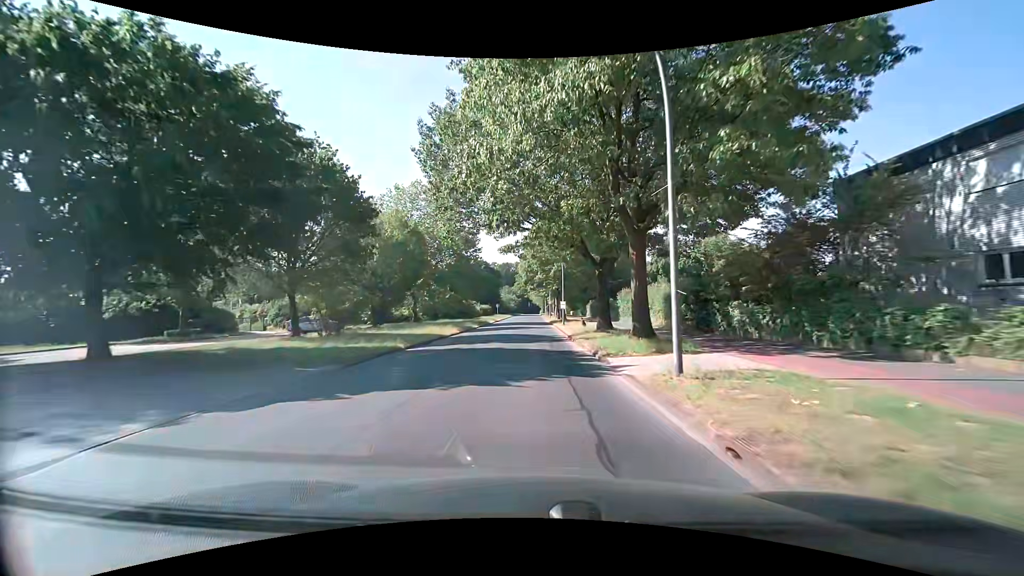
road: tertiary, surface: asphalt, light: Day
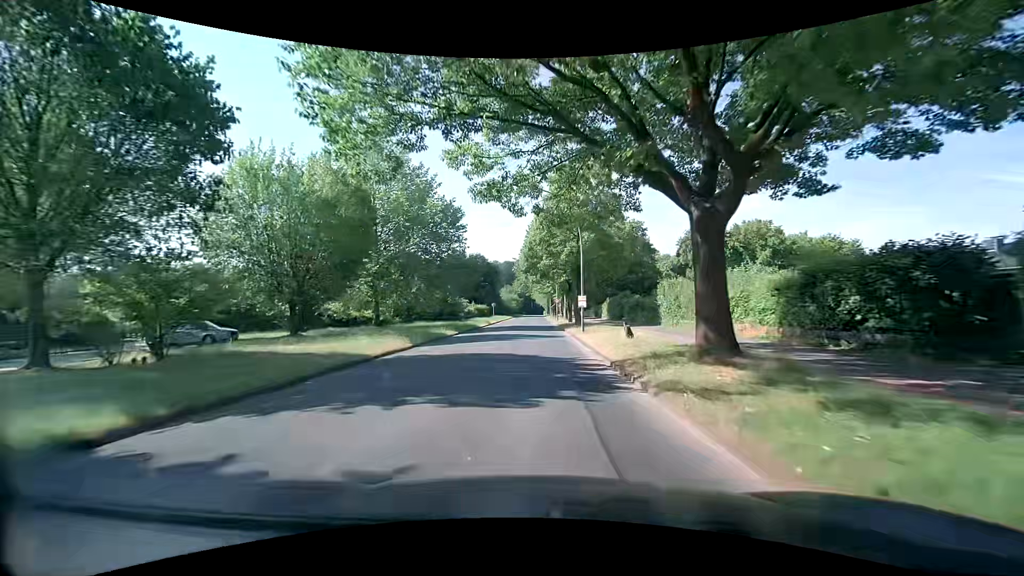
(0.0, +15.5) m; -1°
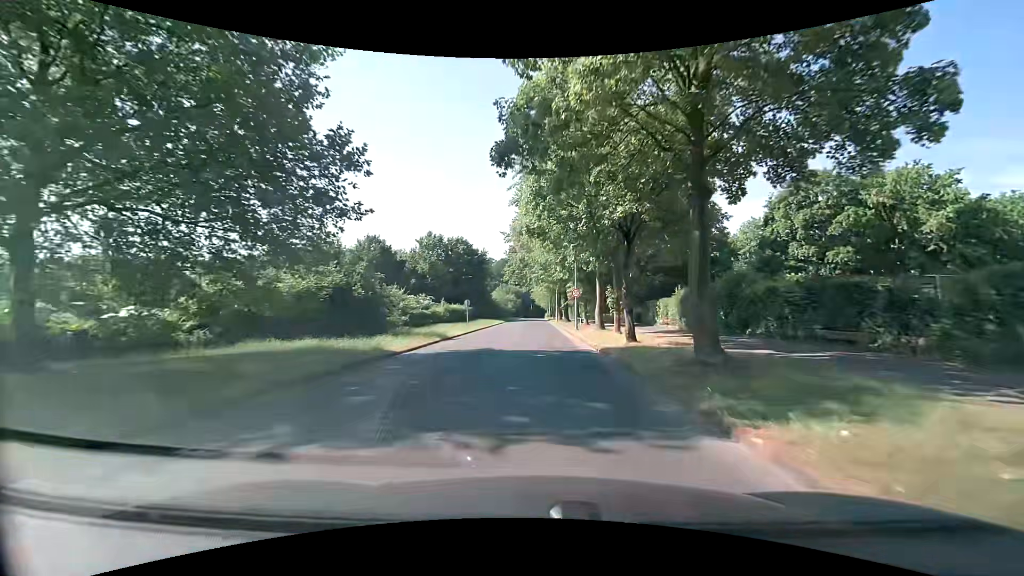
(+0.1, +30.5) m; +1°
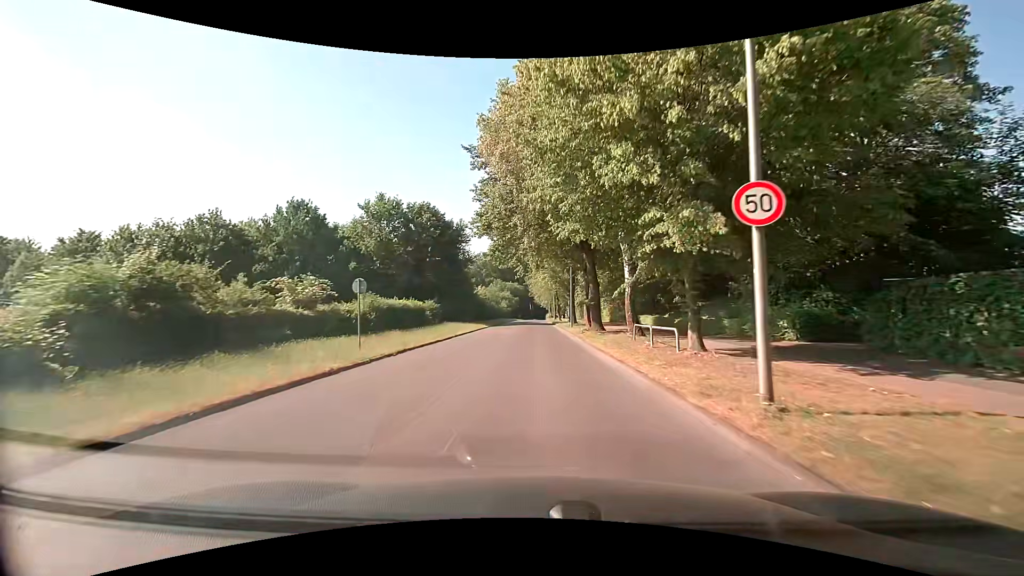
(-0.1, +29.1) m; 0°
(0, +10) (0, +20) (0, +30) (0, +40) (0, +50) (0, +60) (0, +70) (-1, +80) (-1, +90) (-1, +100) m
